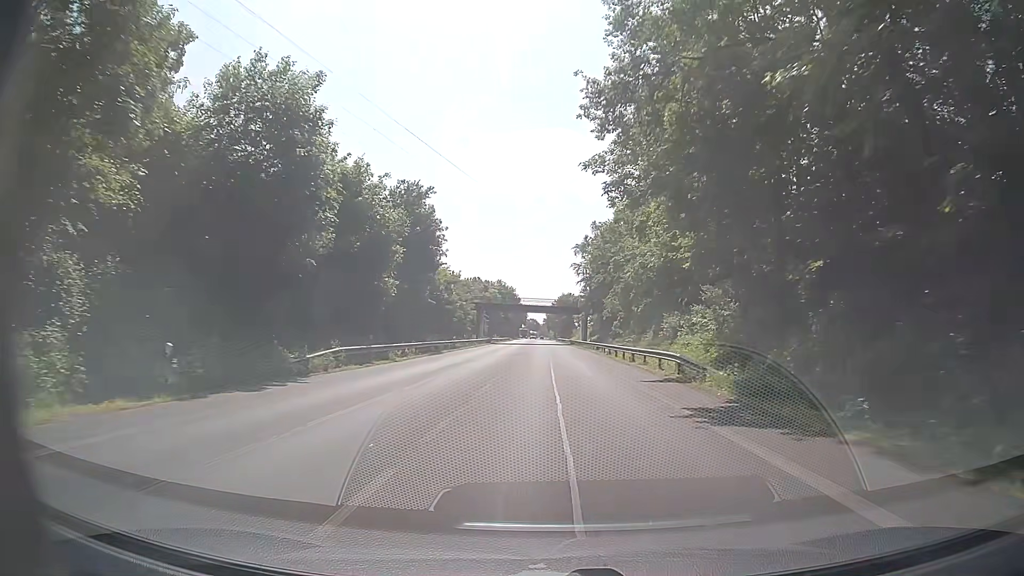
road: primary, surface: asphalt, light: Day
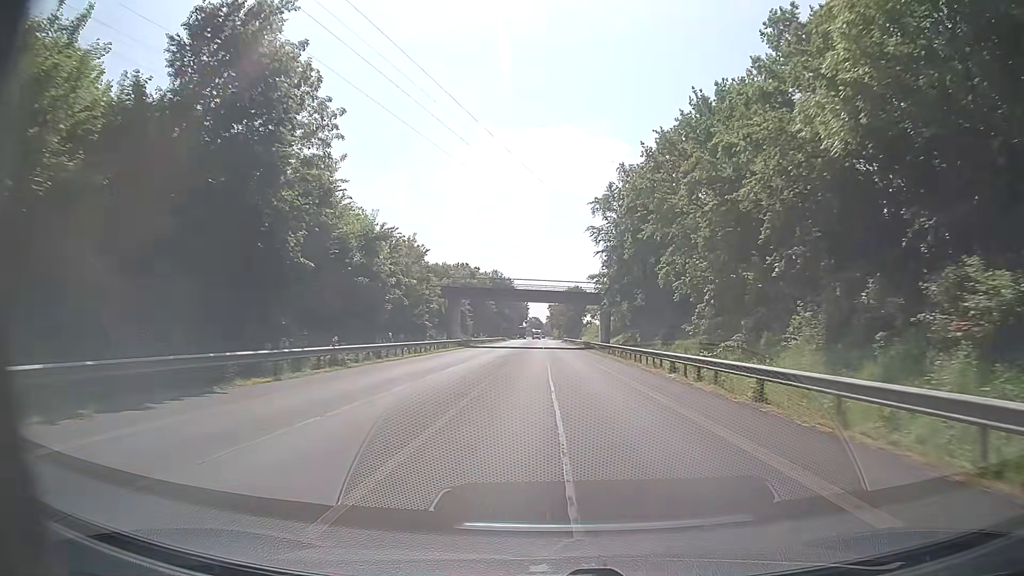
(-0.1, +34.0) m; 0°
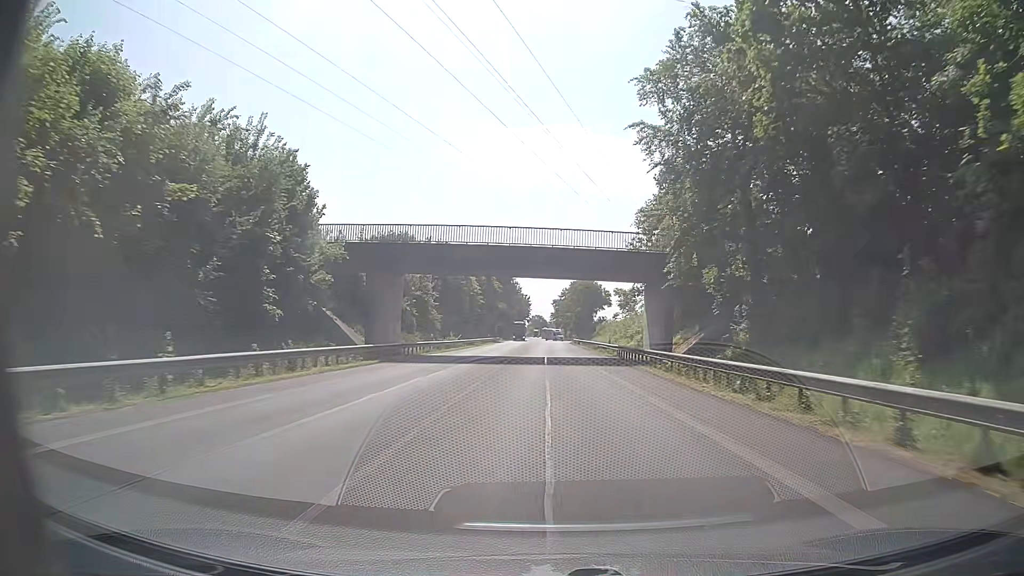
(0.0, +34.0) m; 0°
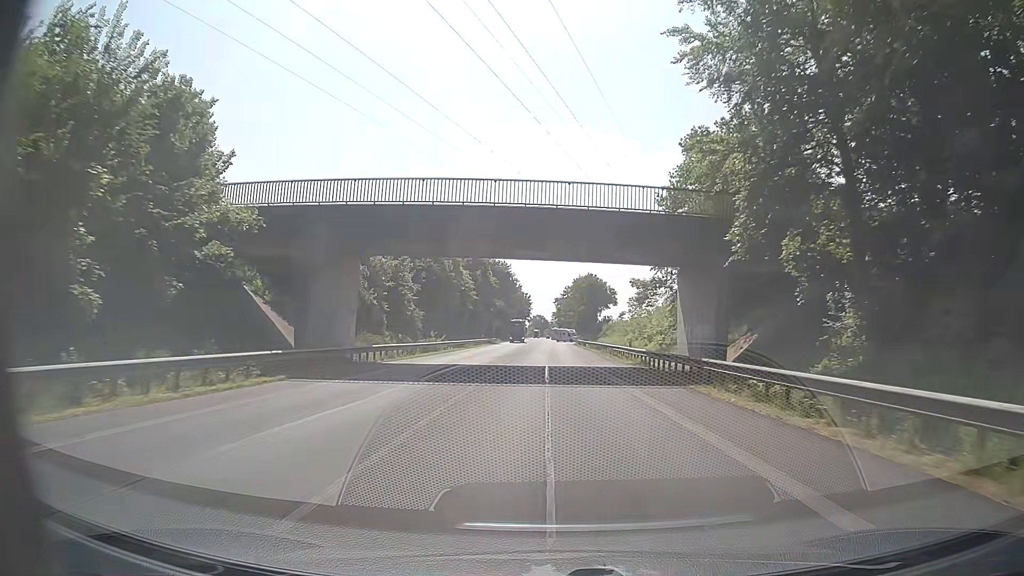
(0.0, +11.3) m; 0°
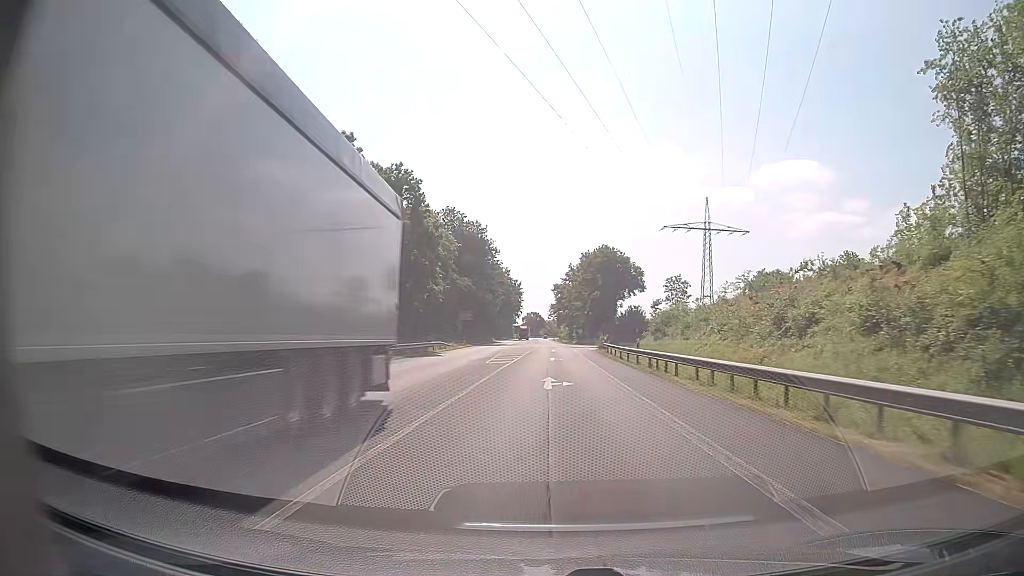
(-0.1, +56.5) m; +1°
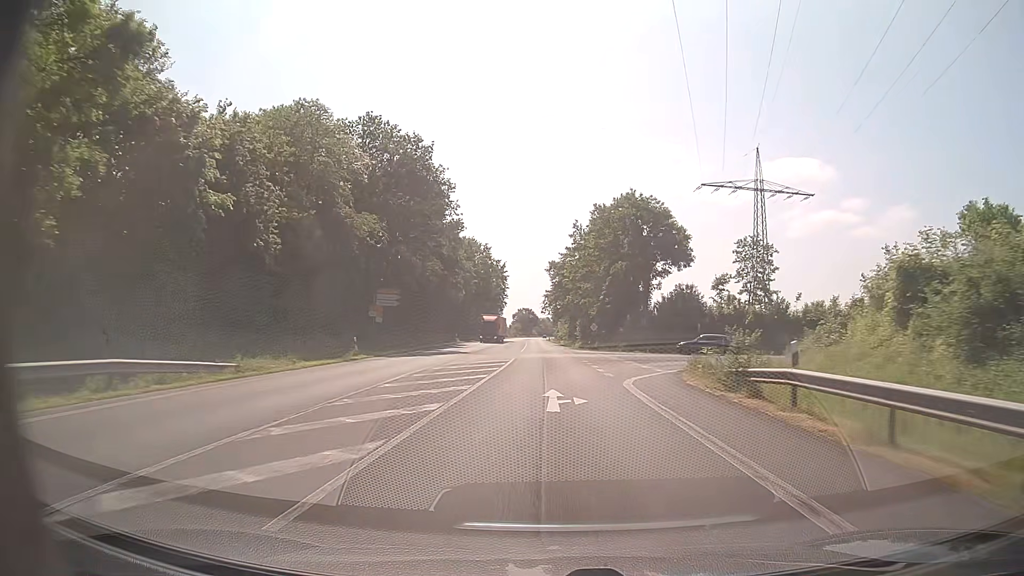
(-0.1, +45.2) m; 0°
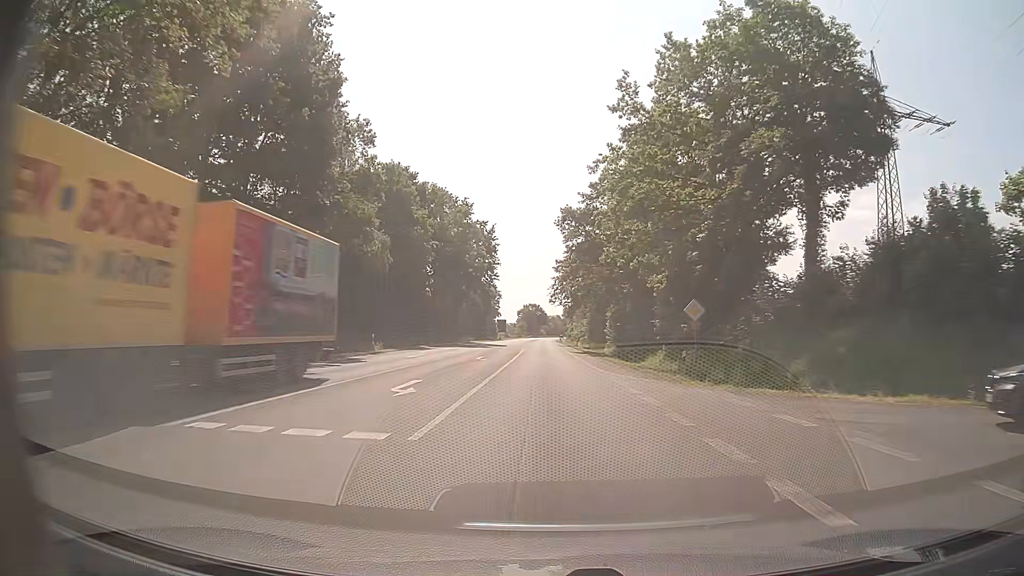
(-0.2, +45.3) m; -1°
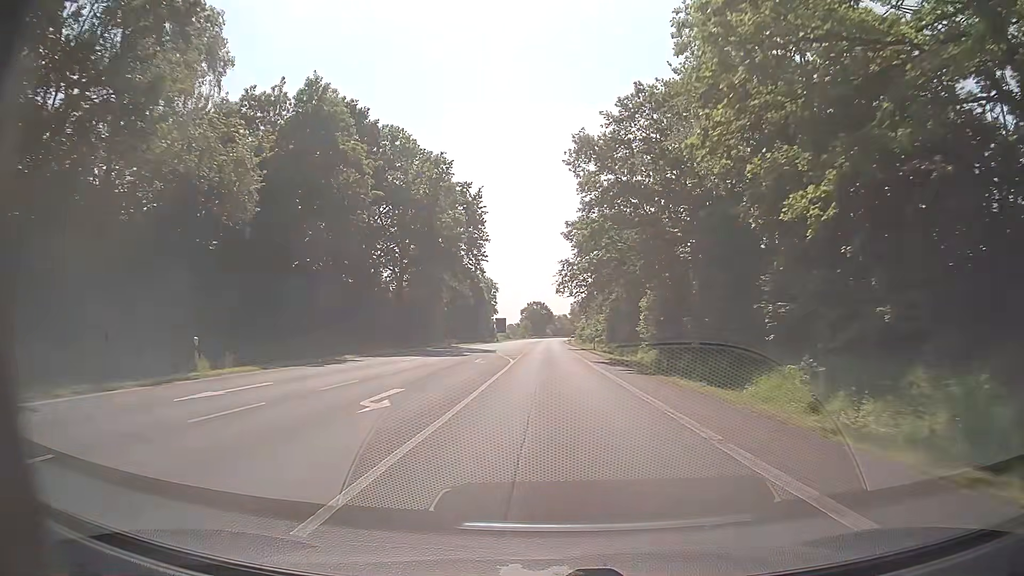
(-0.1, +23.1) m; -1°
(0, +10) (0, +20) (0, +30) (0, +40) (+1, +50) (+1, +60) (+1, +70) (+1, +80) (+1, +90) (+1, +100) m
